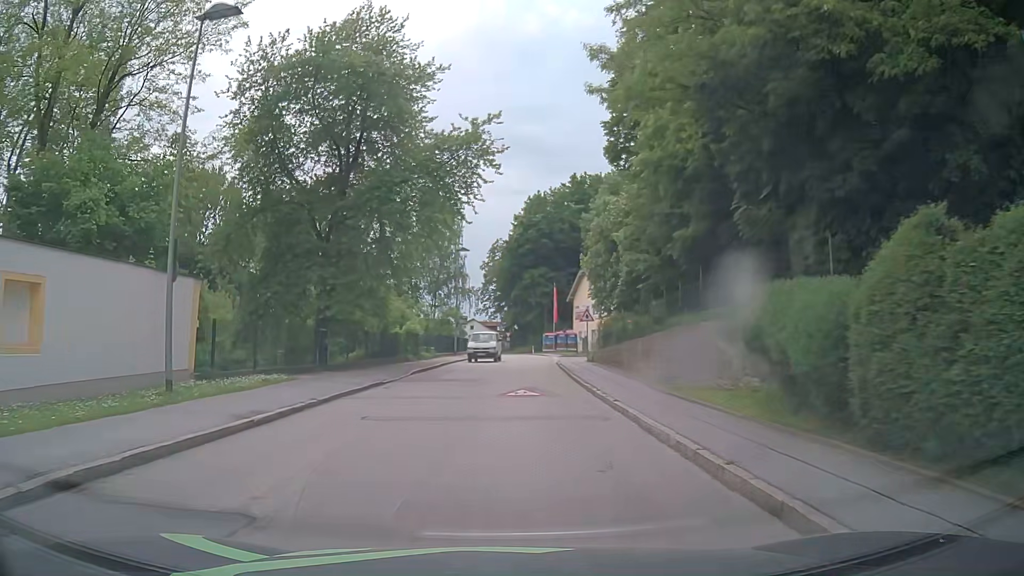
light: Day
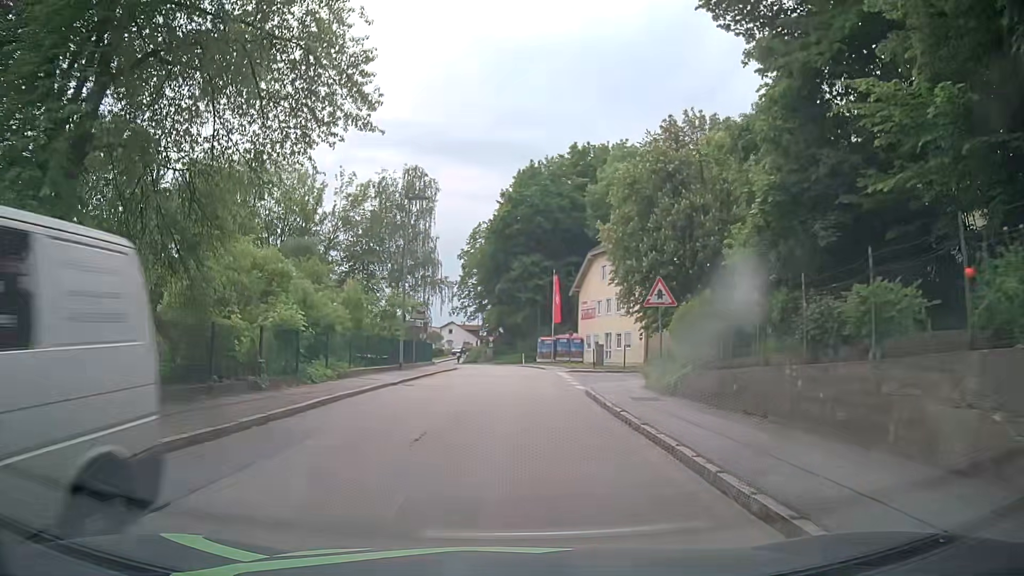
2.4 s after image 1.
(+0.2, +20.9) m; +2°
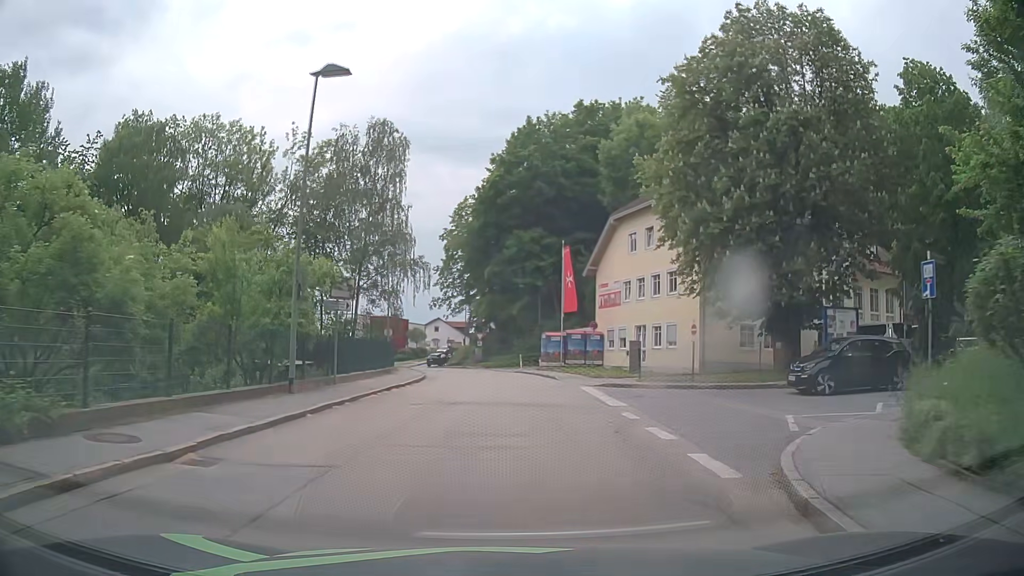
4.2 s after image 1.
(-0.1, +15.7) m; +1°
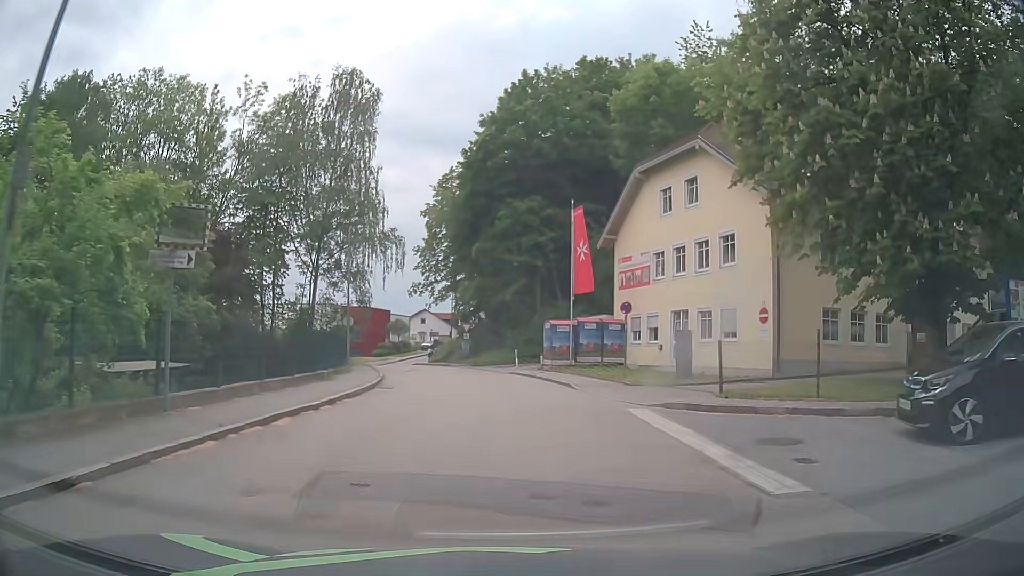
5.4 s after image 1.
(-0.1, +10.4) m; 0°
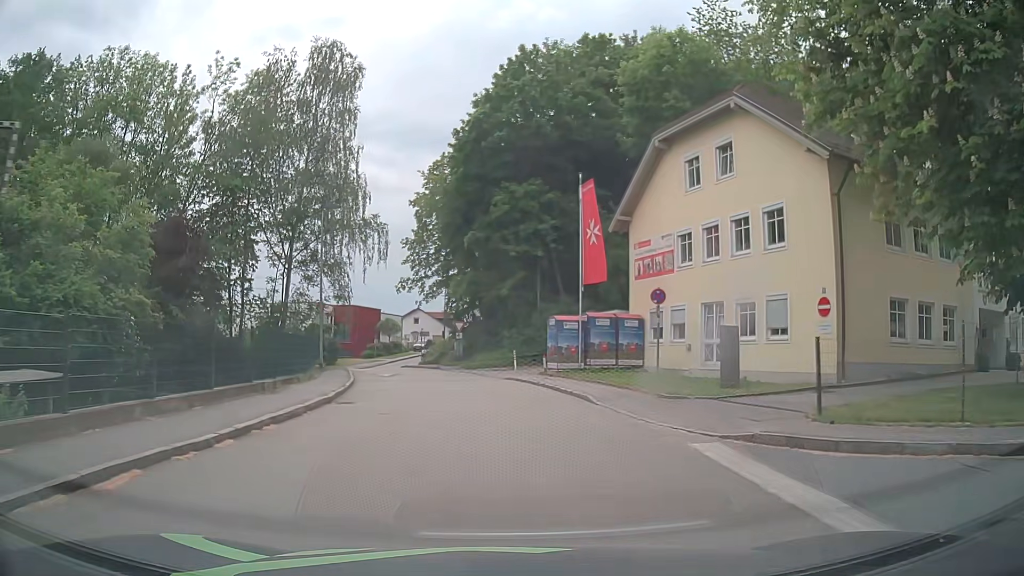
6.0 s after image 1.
(0.0, +5.1) m; +1°
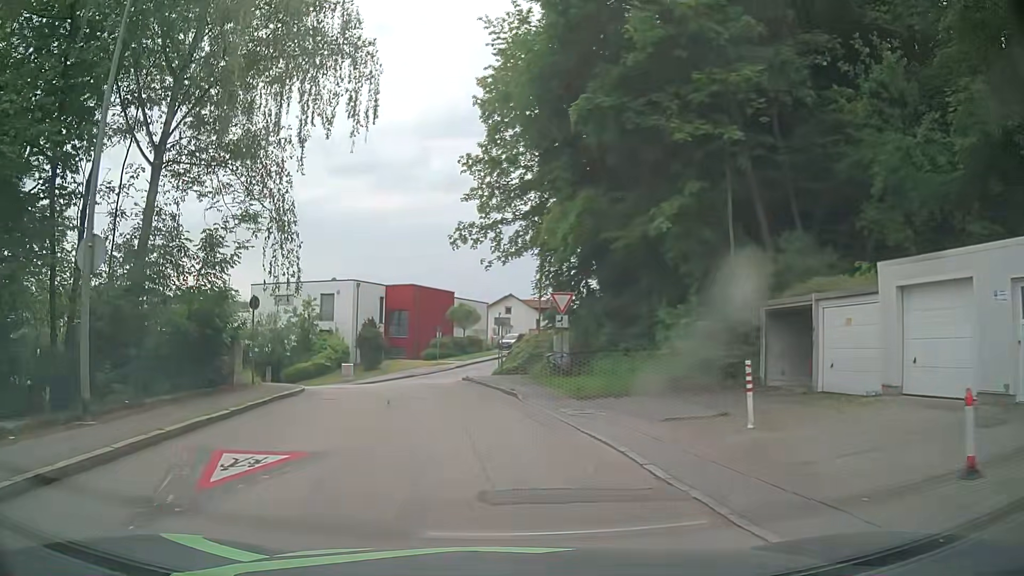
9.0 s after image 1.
(-1.5, +24.8) m; -9°
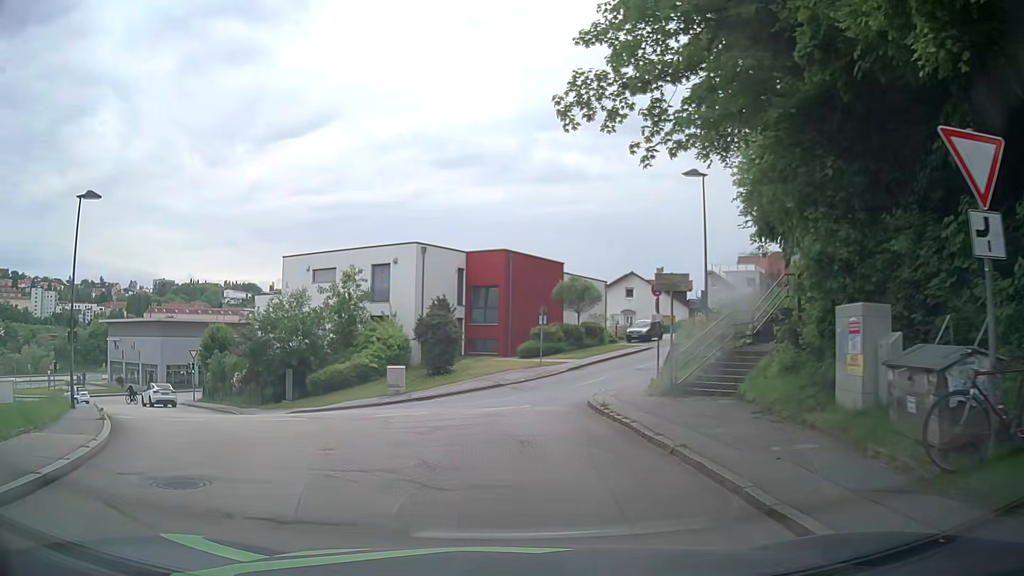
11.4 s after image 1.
(-1.4, +17.6) m; -9°
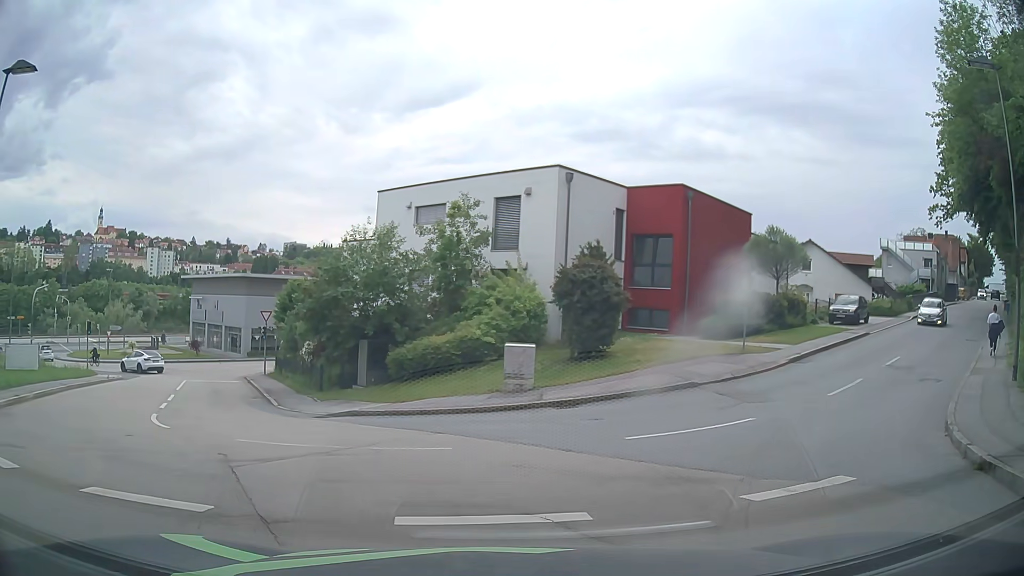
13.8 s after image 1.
(-1.2, +11.4) m; -11°
